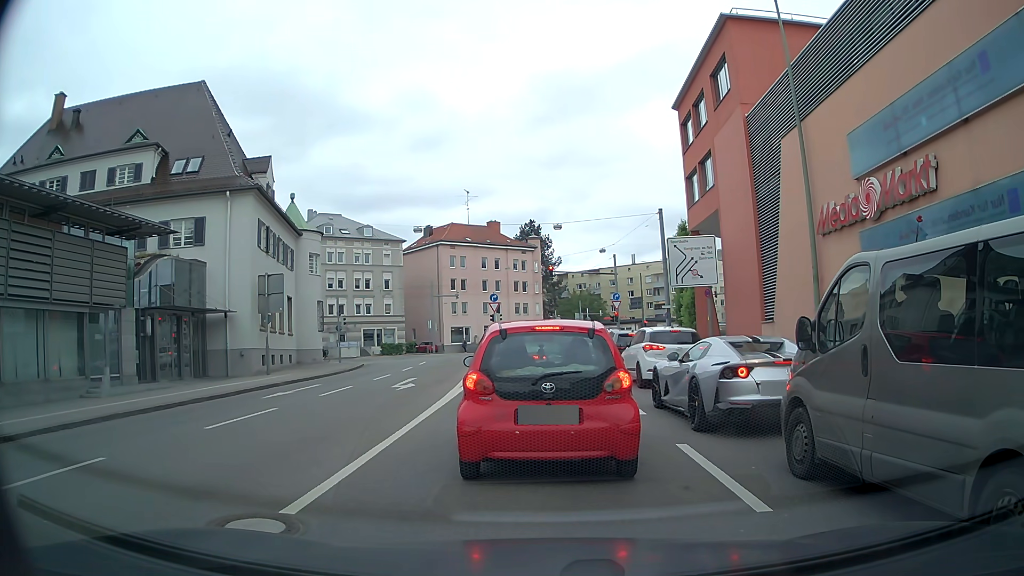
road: secondary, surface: asphalt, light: Day
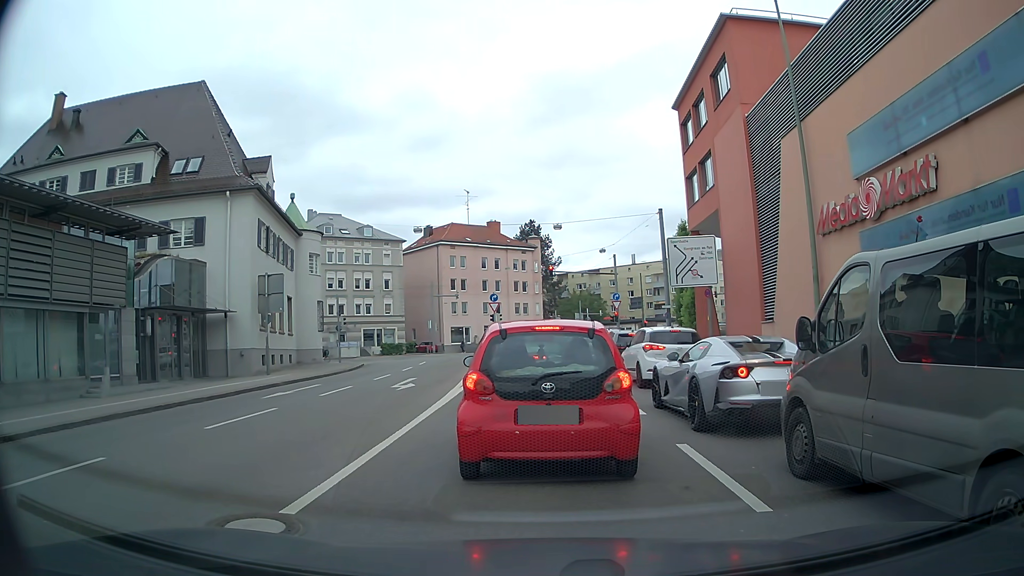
(0.0, 0.0) m; 0°
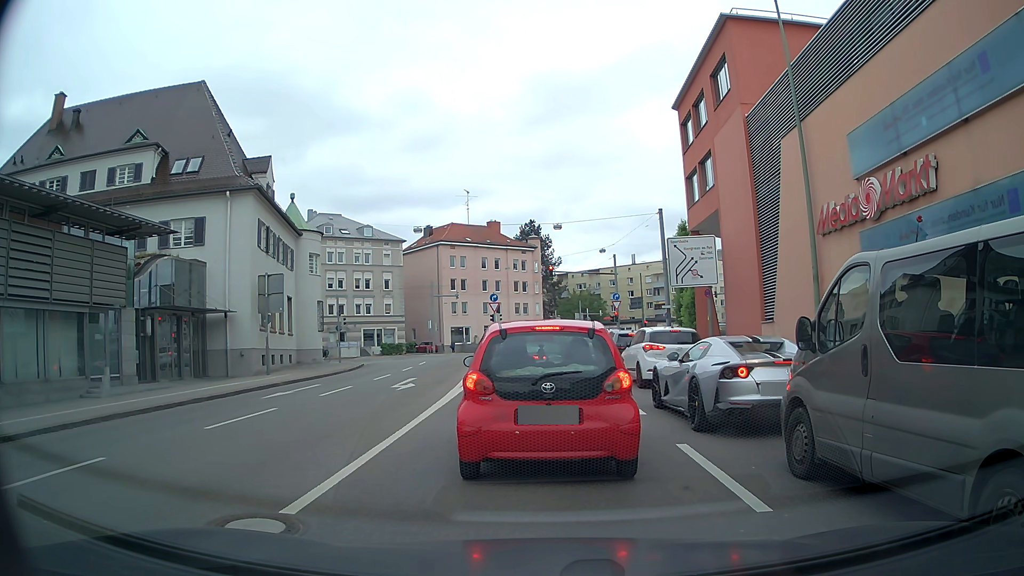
(0.0, 0.0) m; 0°
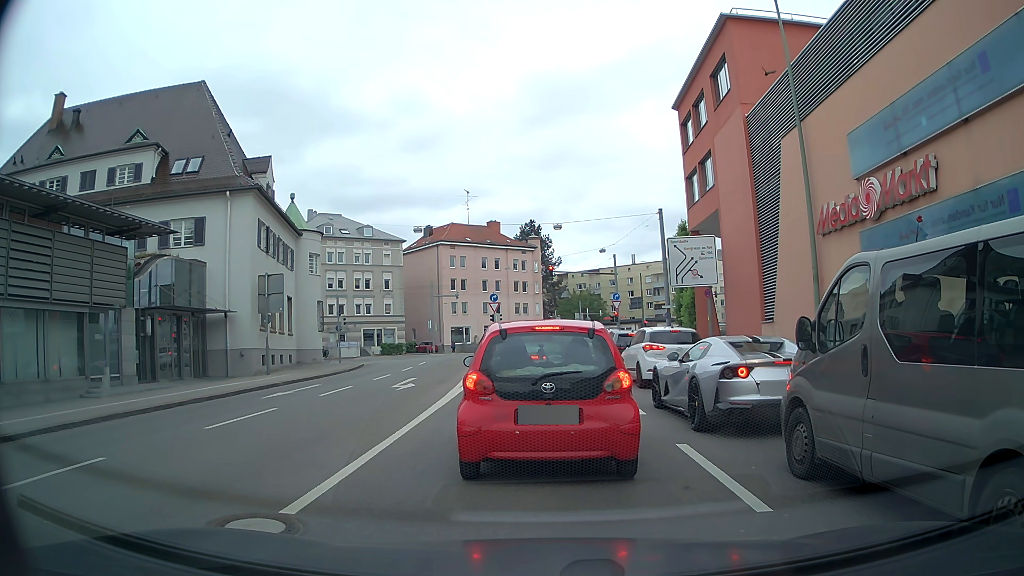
(0.0, 0.0) m; 0°
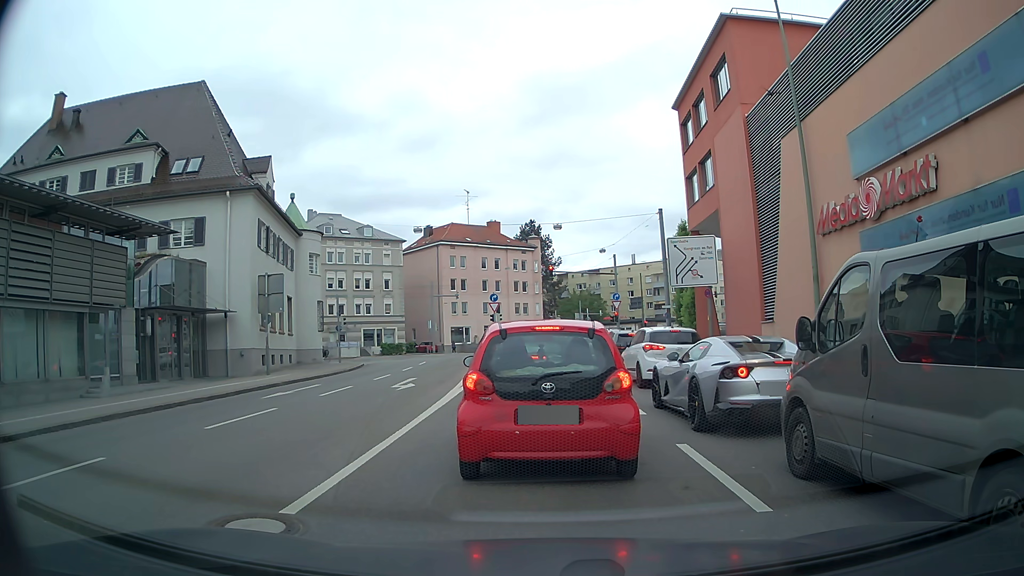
(0.0, 0.0) m; 0°
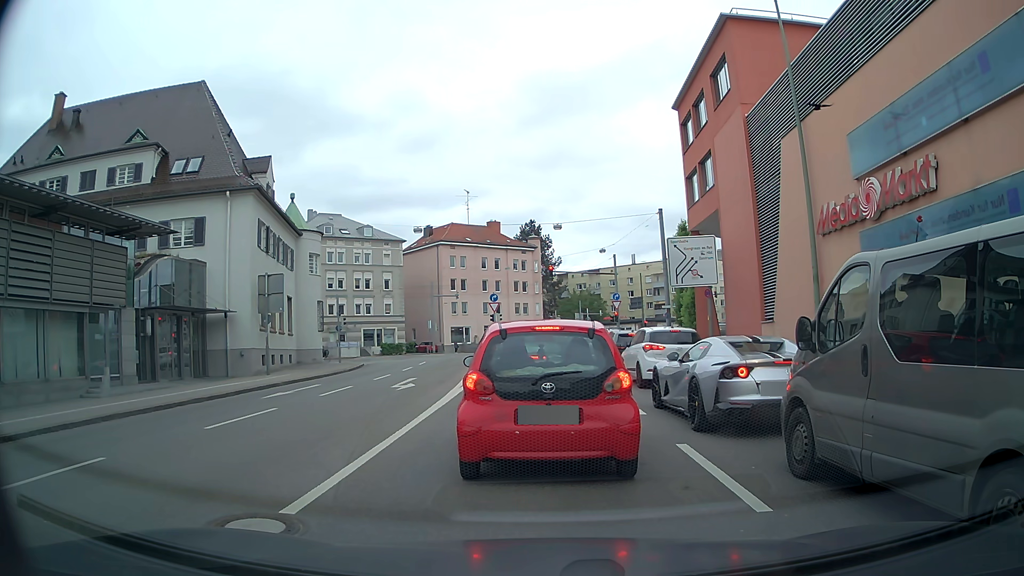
(0.0, 0.0) m; 0°
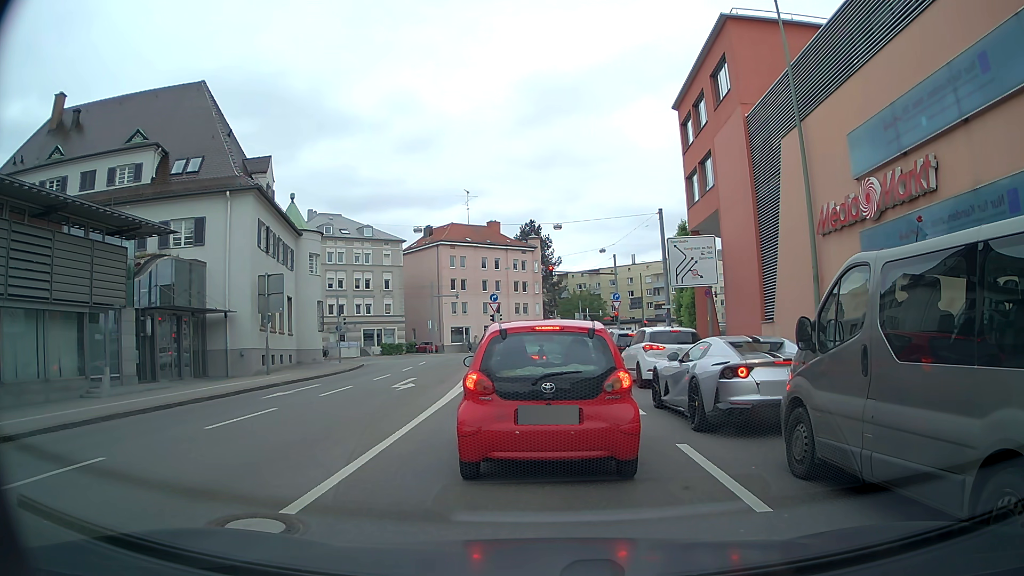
(0.0, 0.0) m; 0°
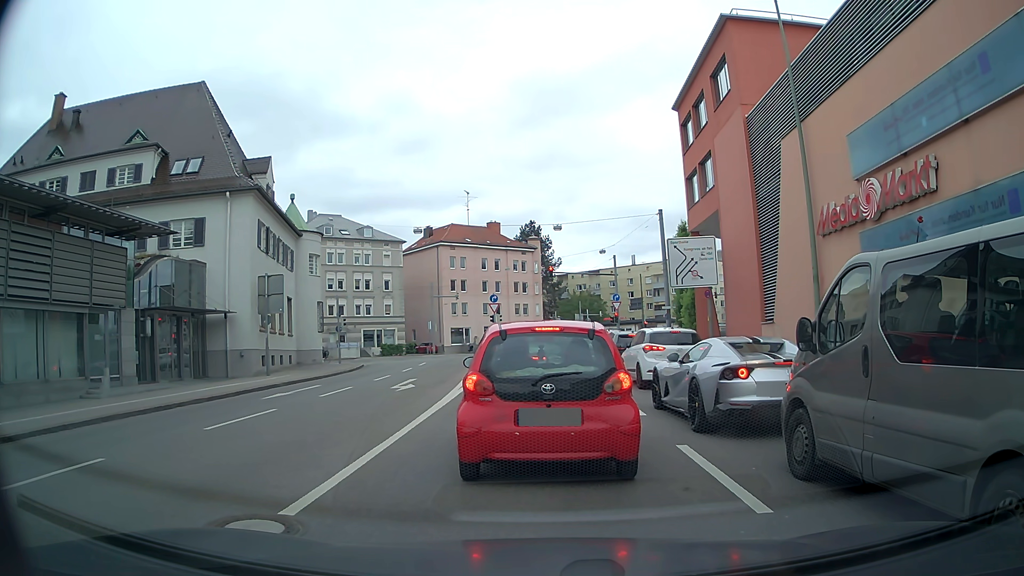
(0.0, 0.0) m; 0°
